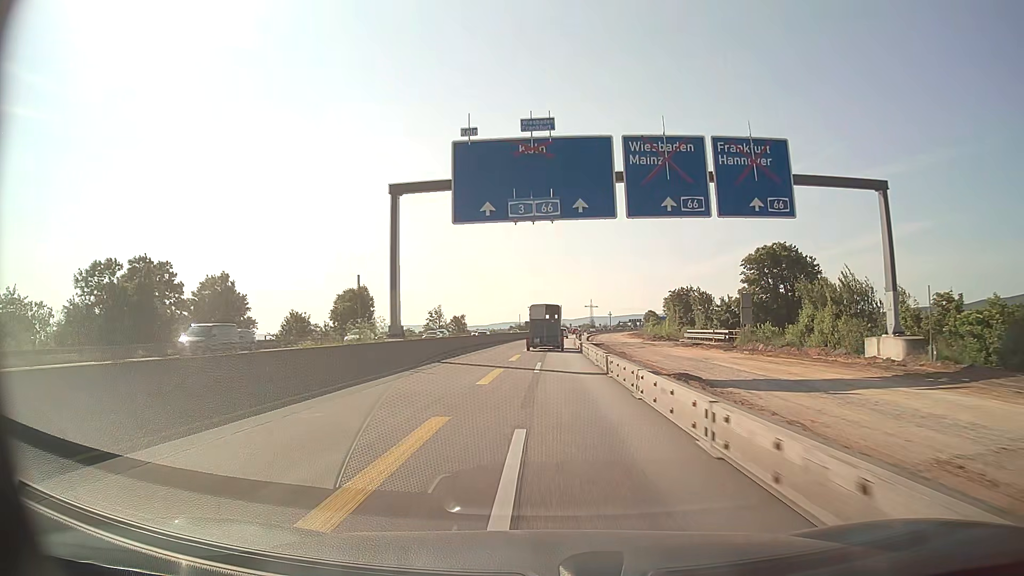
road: motorway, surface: asphalt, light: Day
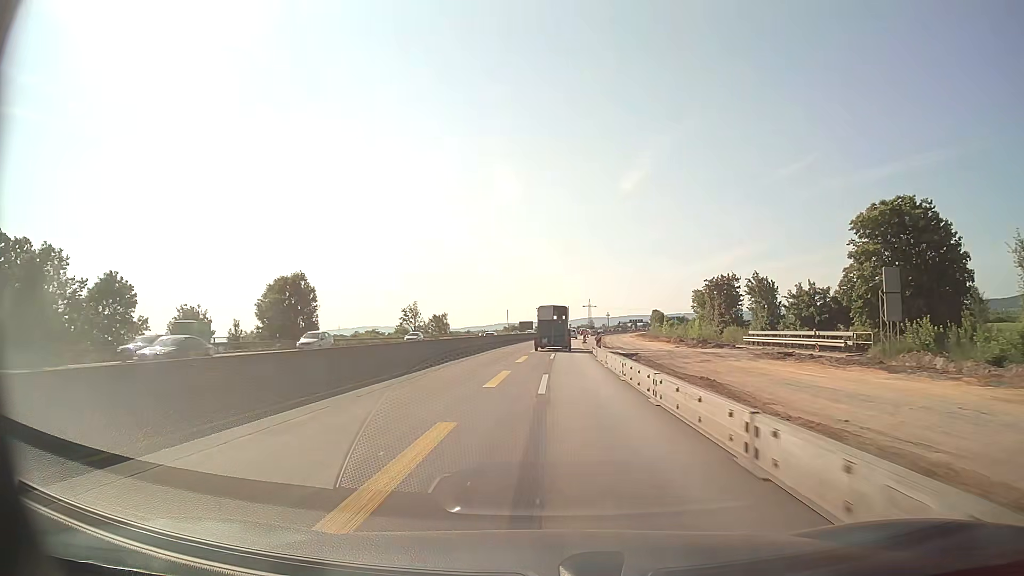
(0.0, +25.0) m; 0°
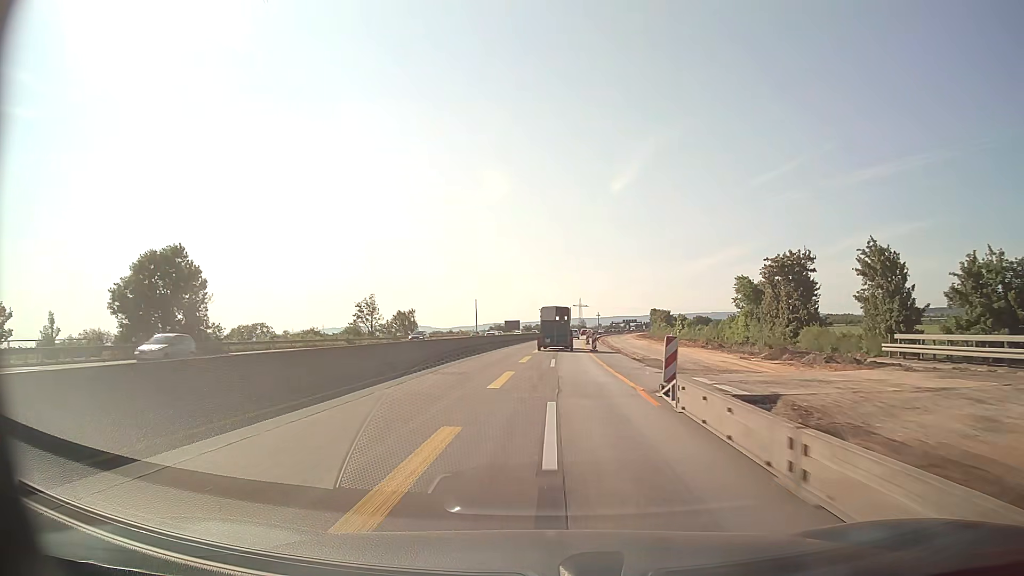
(+0.2, +25.0) m; +1°
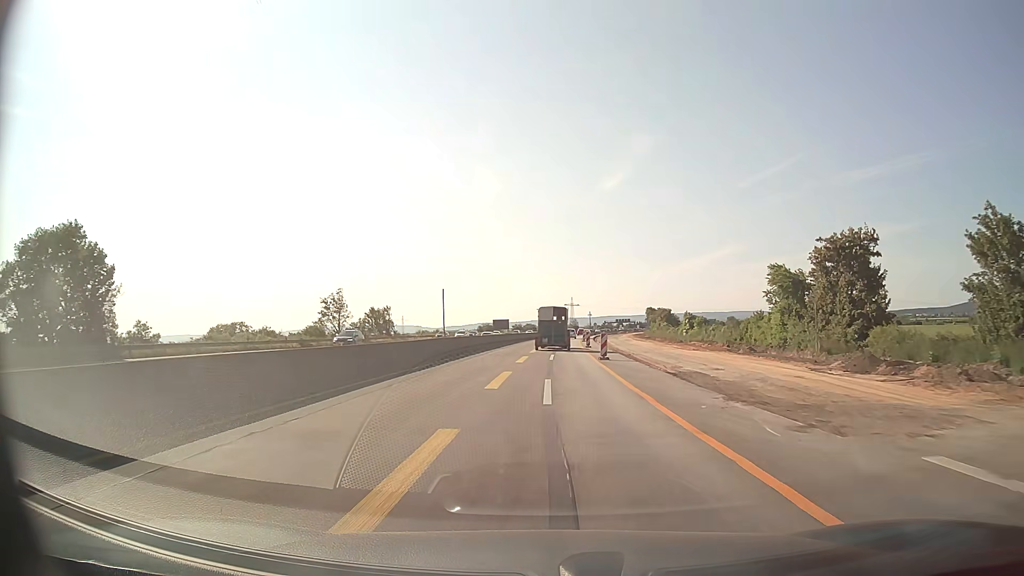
(+0.1, +12.5) m; +1°
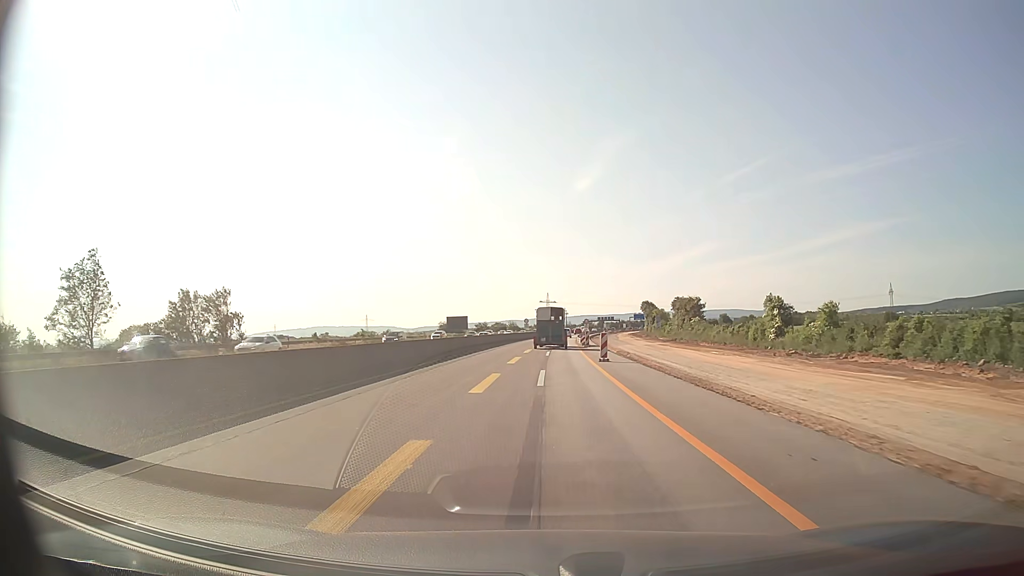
(+1.1, +50.0) m; +2°
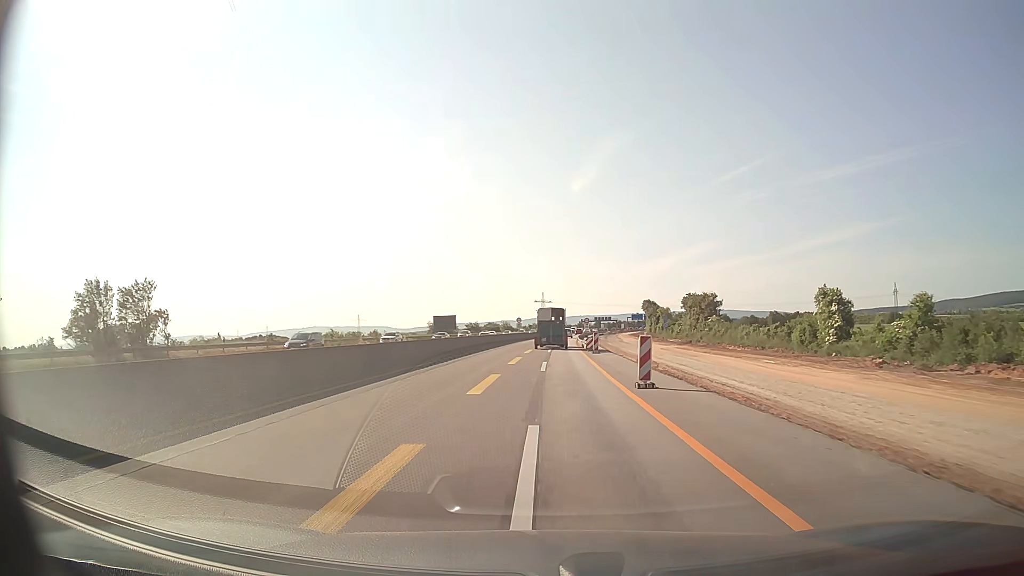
(0.0, +12.5) m; 0°
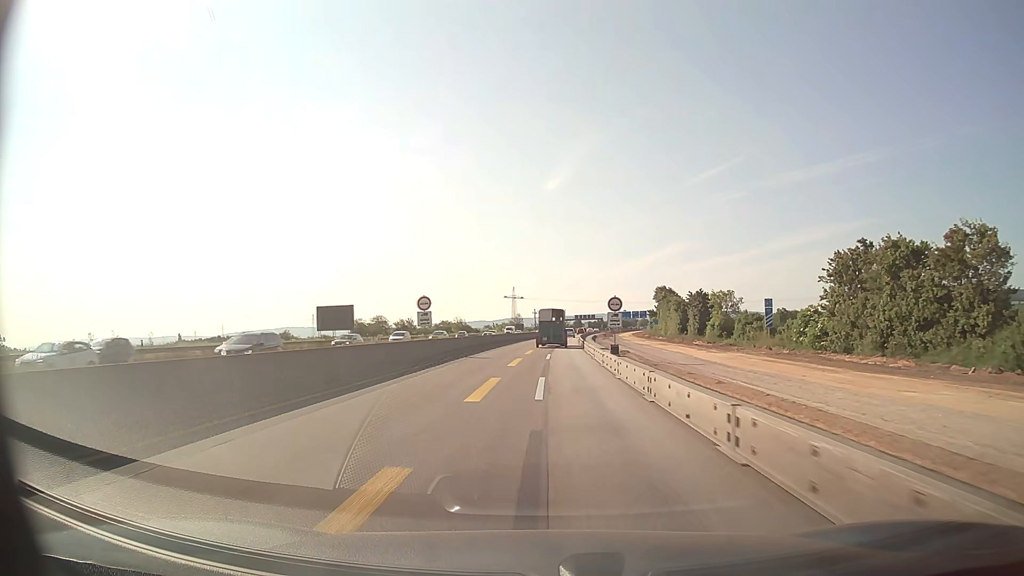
(+1.2, +62.6) m; +2°
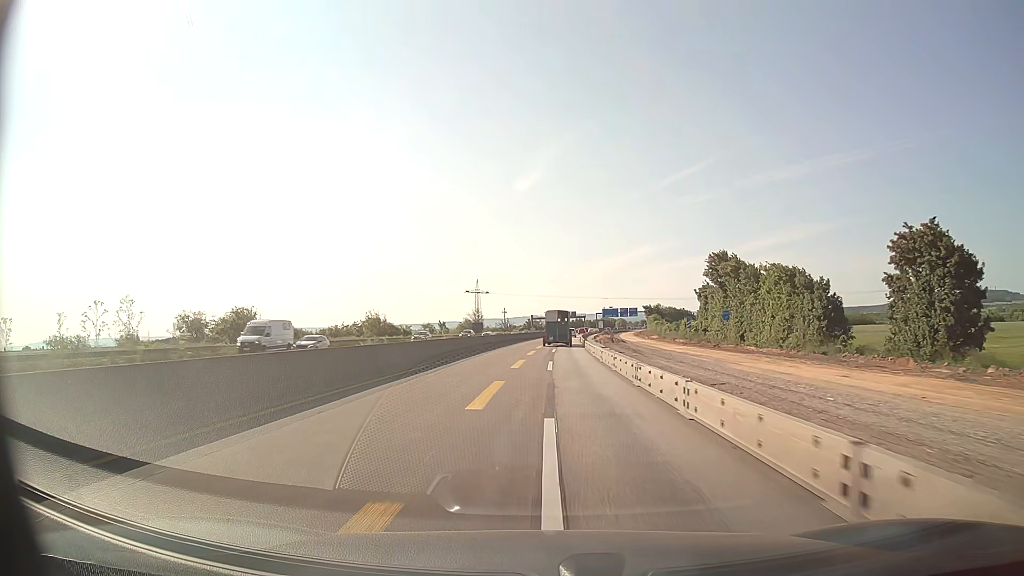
(+1.1, +62.6) m; +2°
(0, +10) (0, +20) (0, +30) (+1, +40) (+1, +50) (+1, +60) (+2, +70) (+2, +80) (+3, +90) (+4, +100) m
